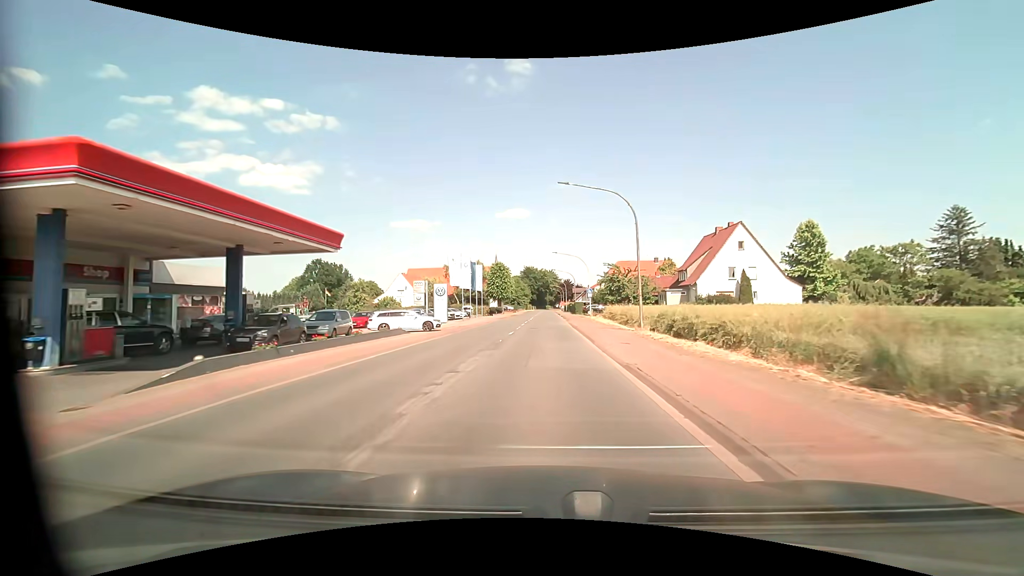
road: primary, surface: asphalt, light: Day
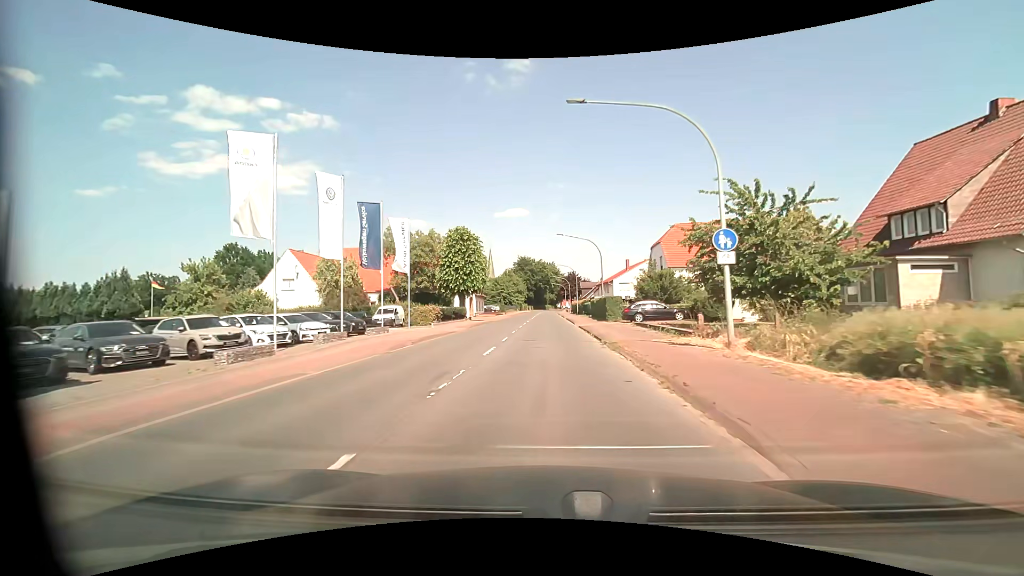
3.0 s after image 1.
(+0.1, +41.0) m; 0°
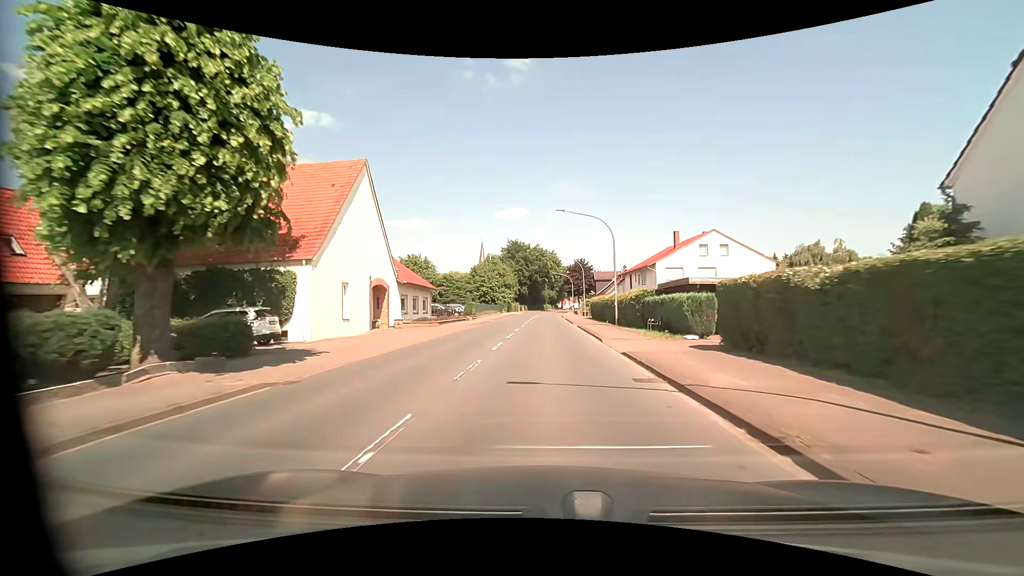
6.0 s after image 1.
(+0.1, +41.1) m; 0°
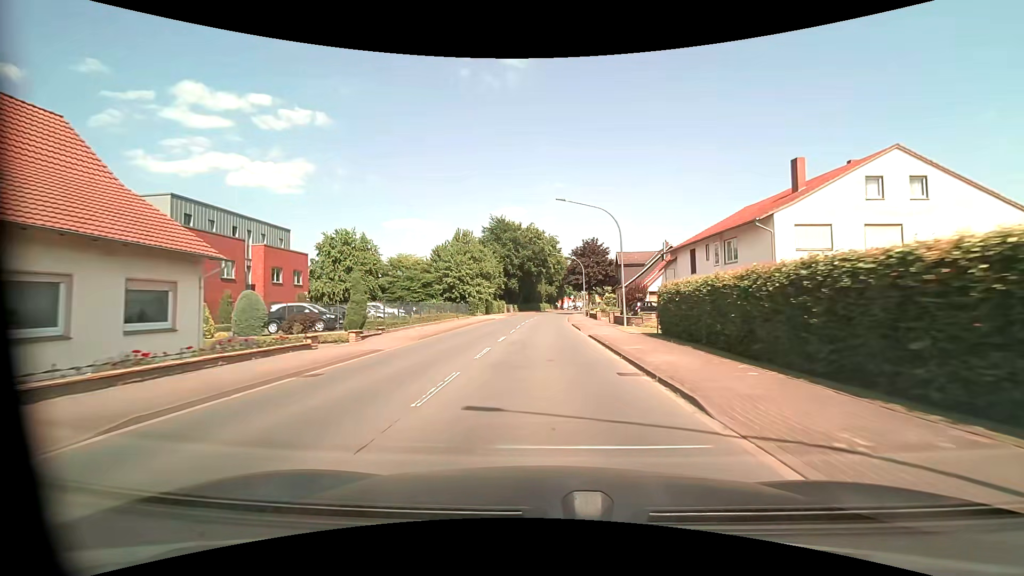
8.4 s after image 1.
(+0.1, +32.8) m; 0°
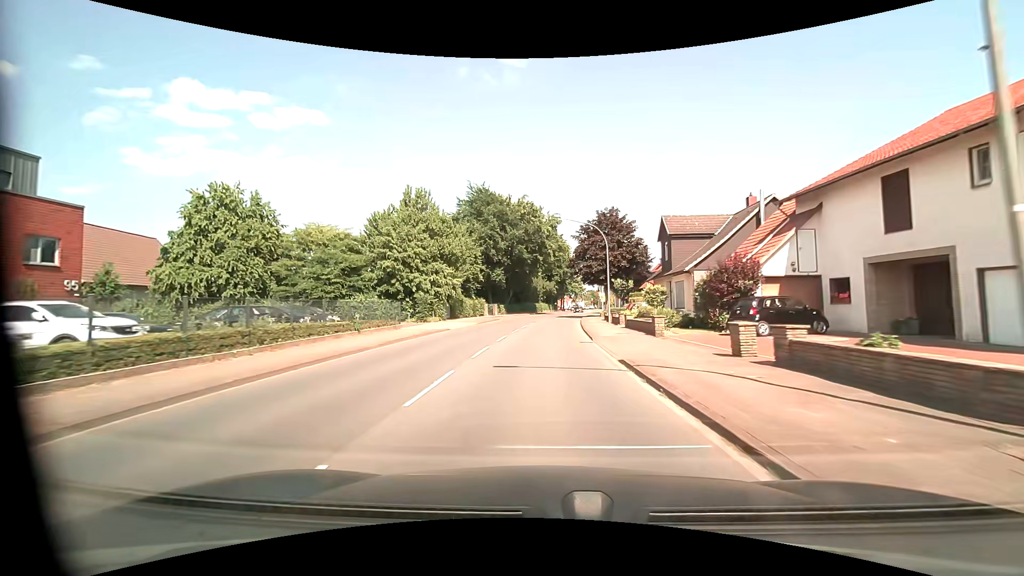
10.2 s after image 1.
(+0.2, +24.6) m; +1°
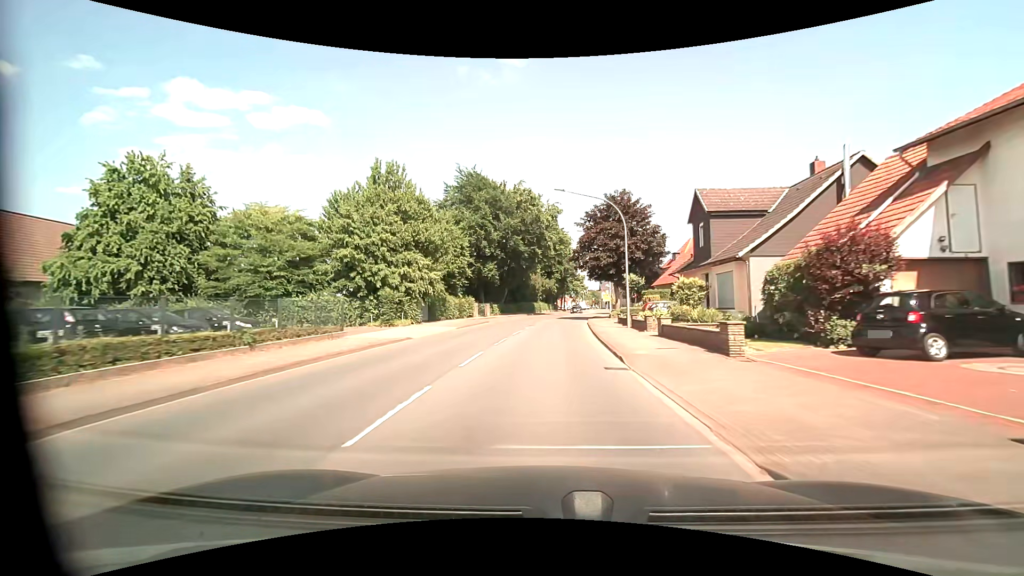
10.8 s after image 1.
(0.0, +8.2) m; 0°
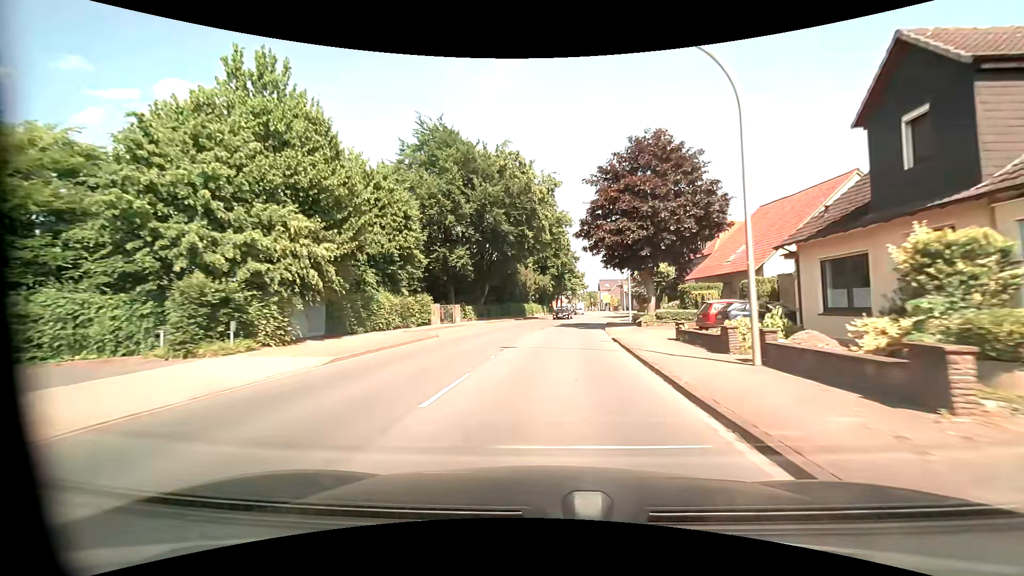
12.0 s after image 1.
(0.0, +16.4) m; 0°
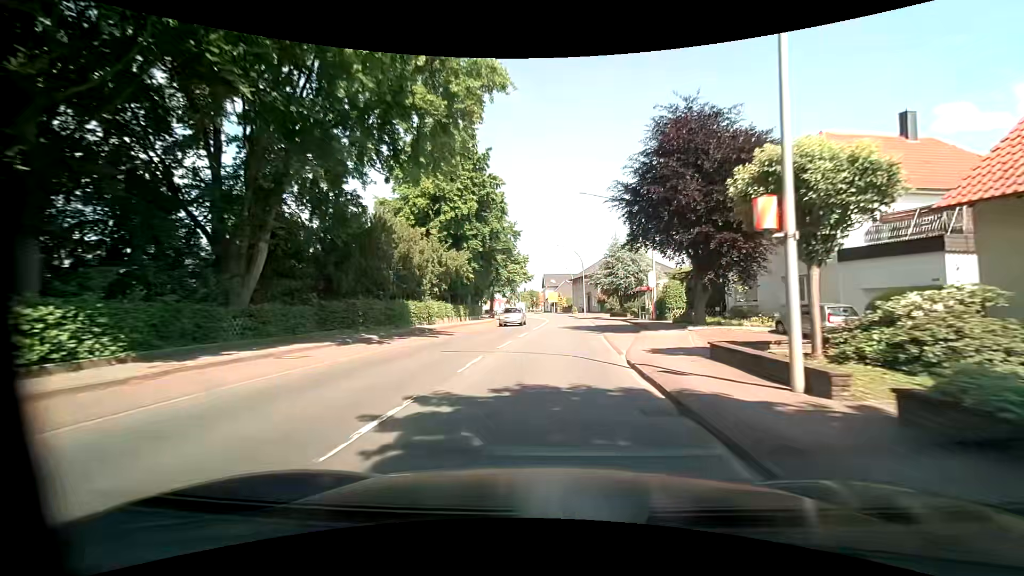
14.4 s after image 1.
(+2.0, +32.7) m; +7°
(0, +10) (0, +20) (+1, +30) (+1, +40) (+1, +50) (+1, +60) (0, +70) (-1, +80) (-2, +90) (-4, +100) m
